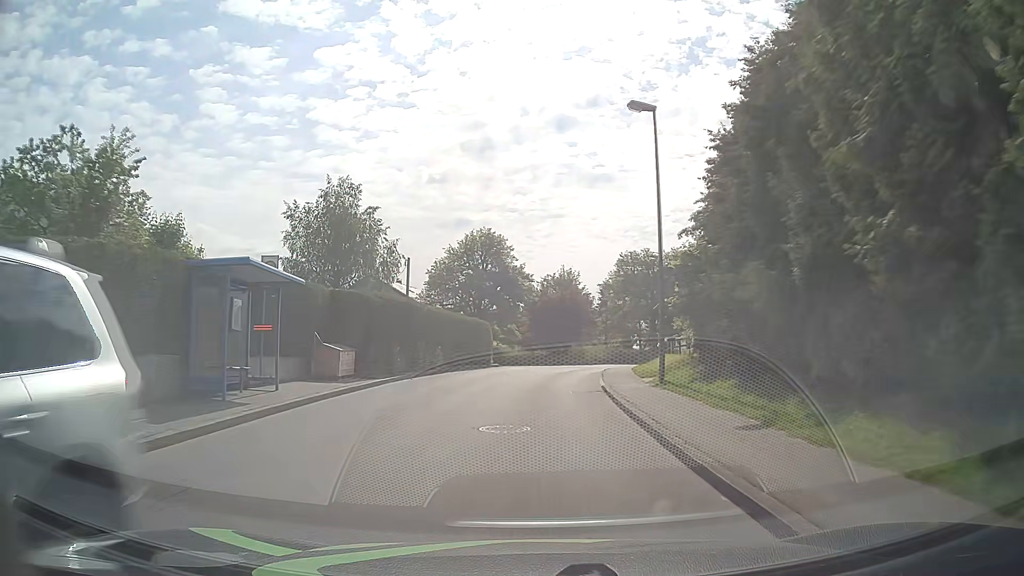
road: unclassified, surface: asphalt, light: Day
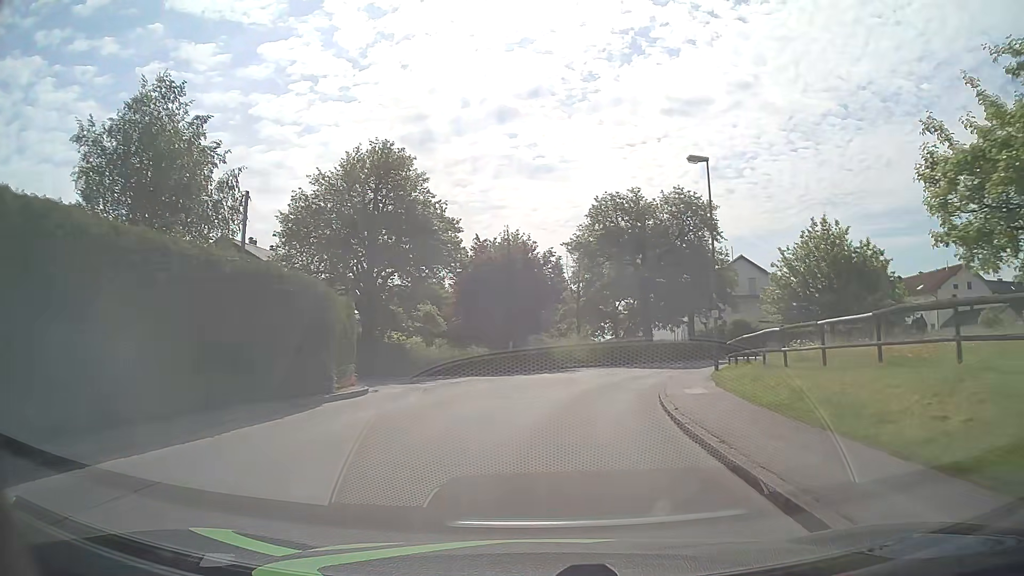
(+0.2, +25.3) m; +5°
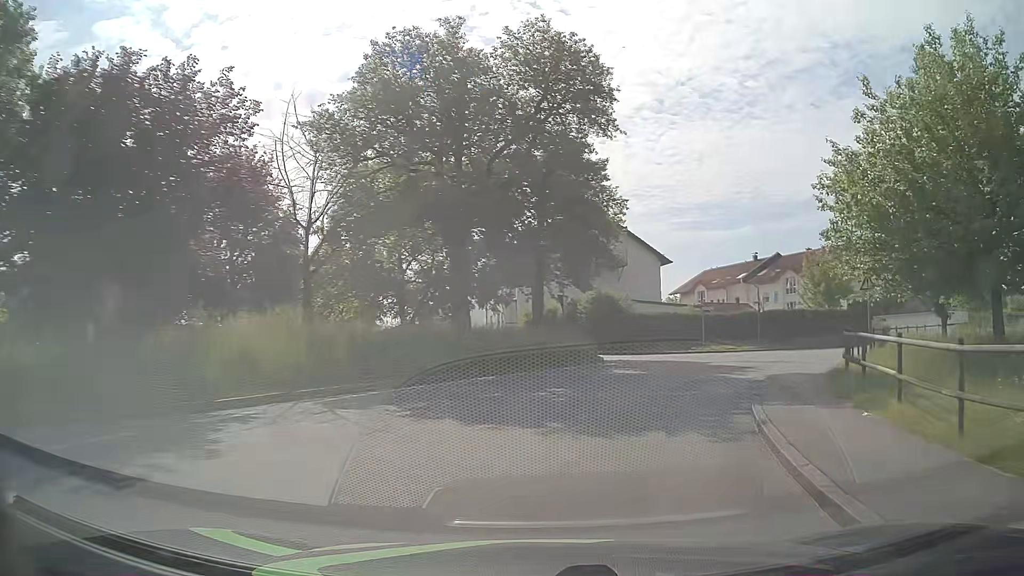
(+3.0, +24.7) m; +18°
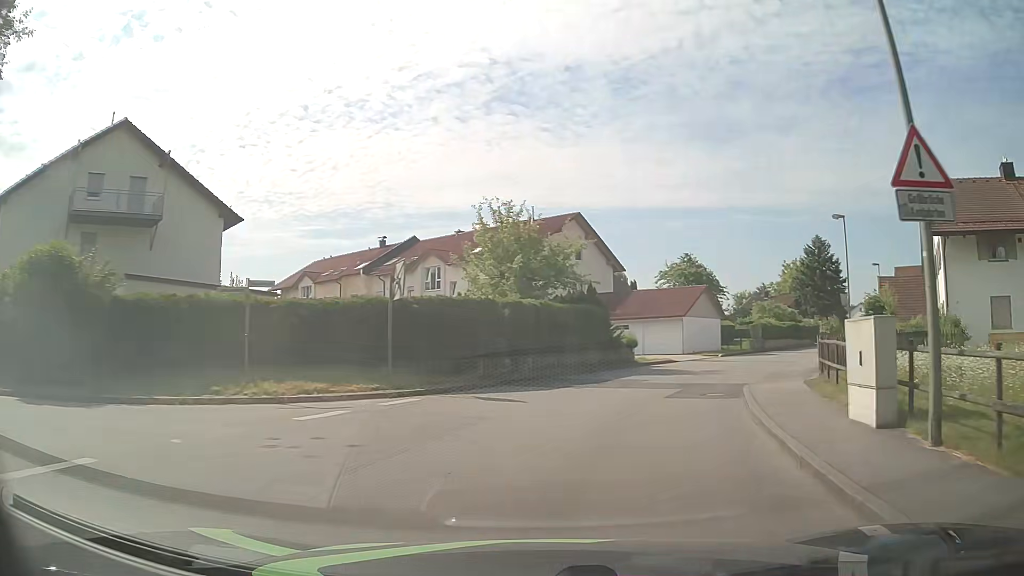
(+6.8, +23.2) m; +31°
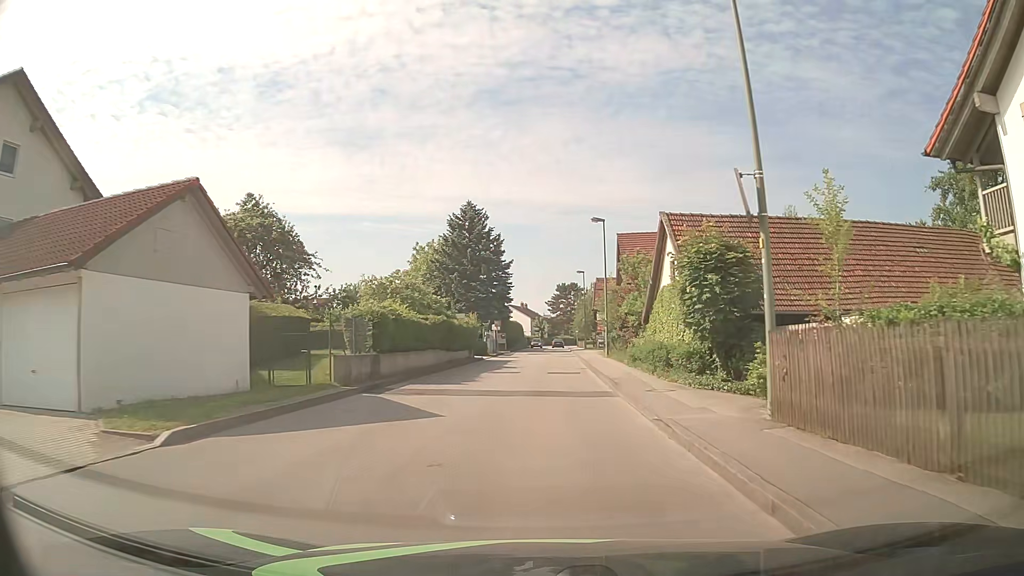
(+10.4, +30.2) m; +33°
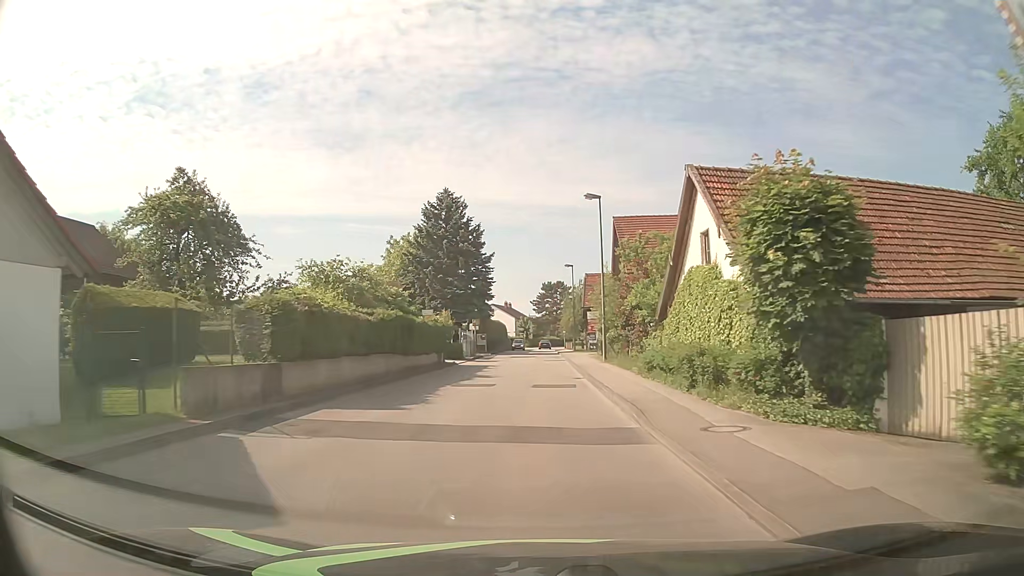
(0.0, +6.9) m; 0°
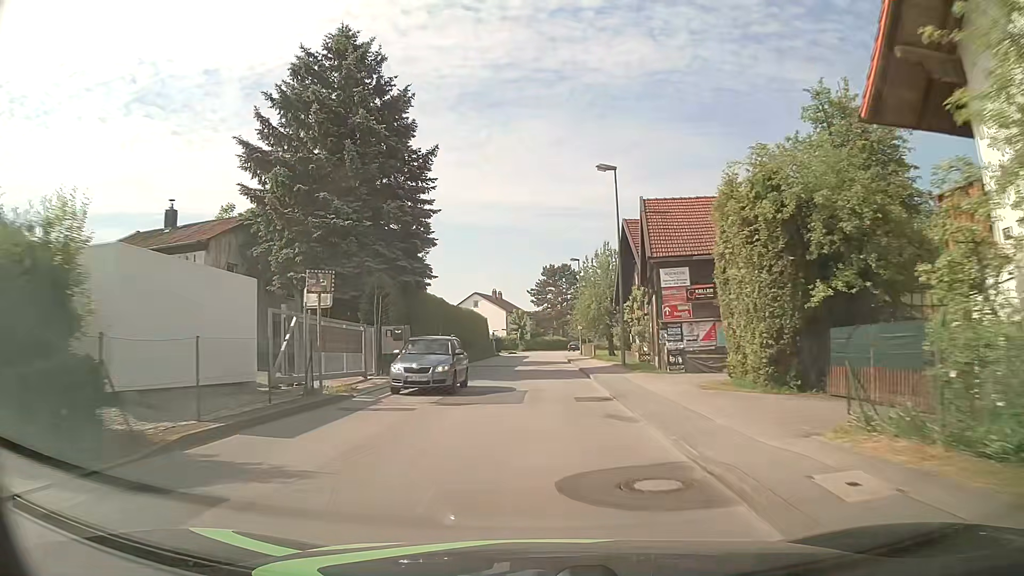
(+0.5, +36.8) m; 0°
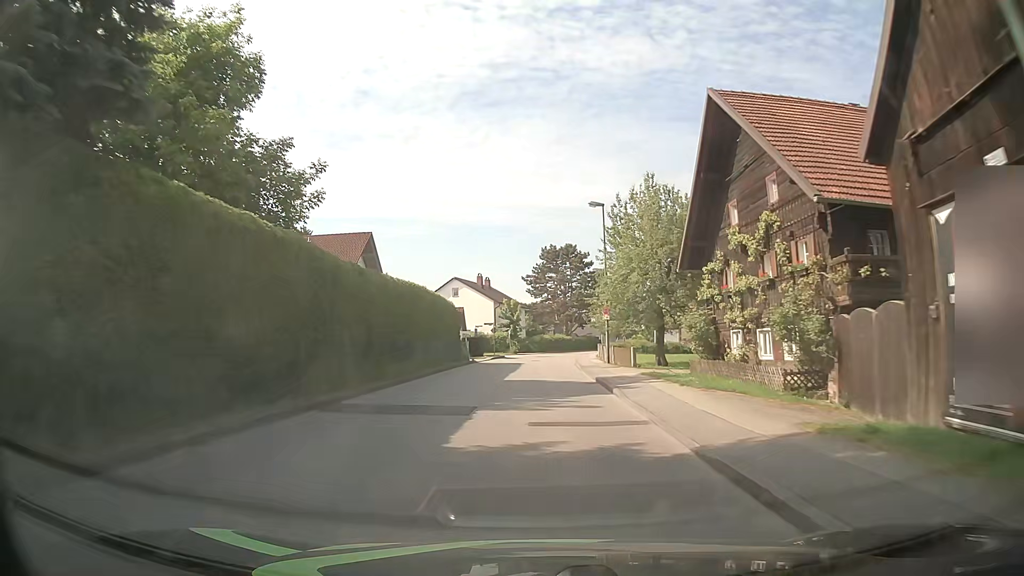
(+0.2, +23.4) m; +1°
(0, +10) (0, +20) (0, +30) (0, +40) (+1, +50) (+2, +60) (+3, +70) (+6, +79) (+9, +89) (+13, +98) m
